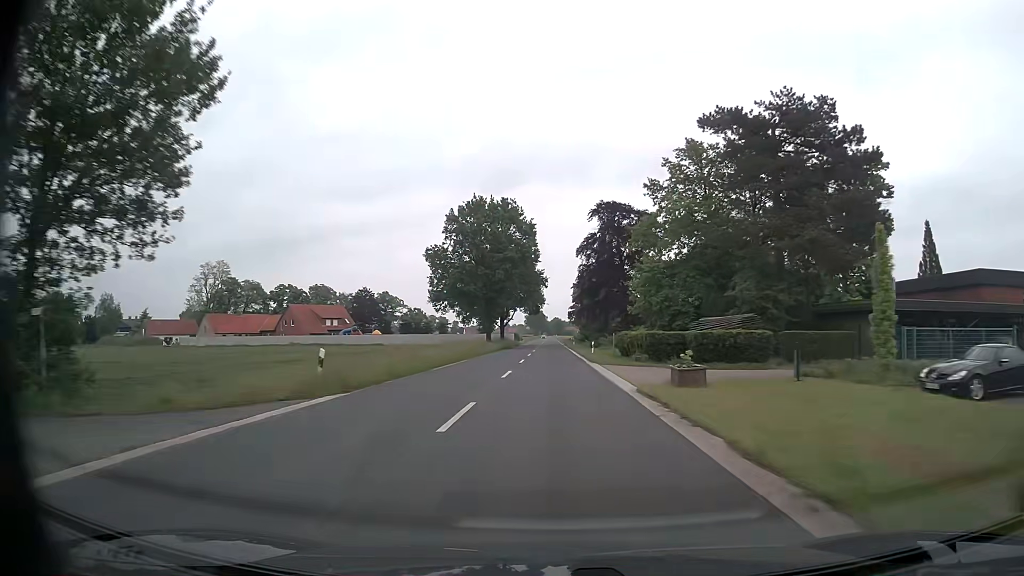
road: secondary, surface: asphalt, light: Day
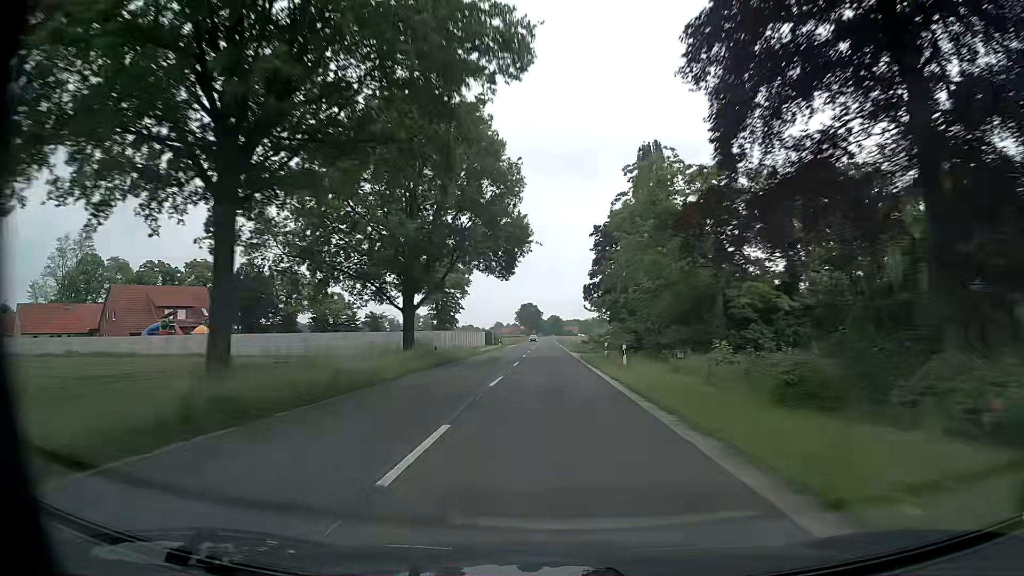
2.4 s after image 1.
(0.0, +63.7) m; +1°
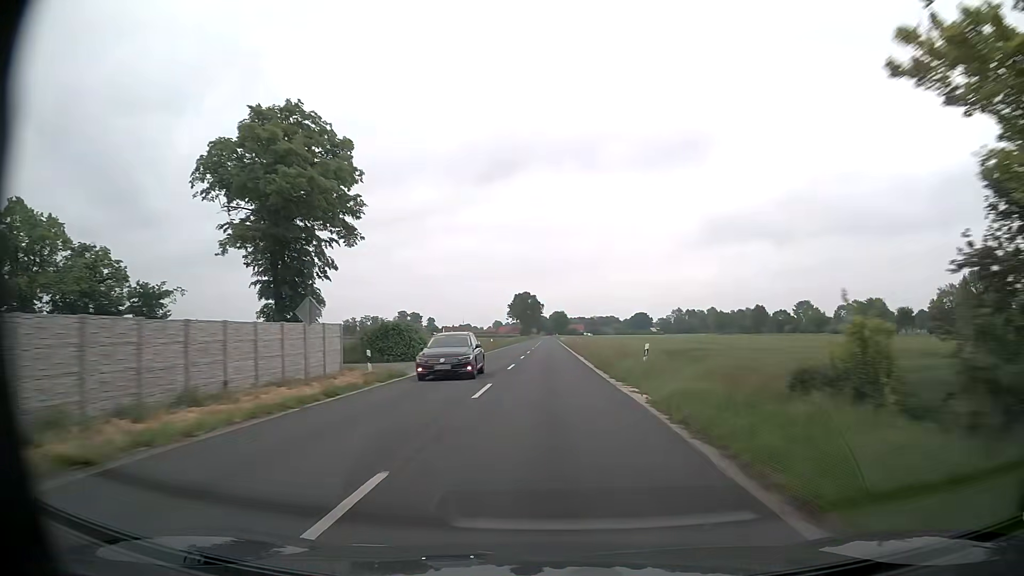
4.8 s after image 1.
(-0.4, +63.7) m; -1°
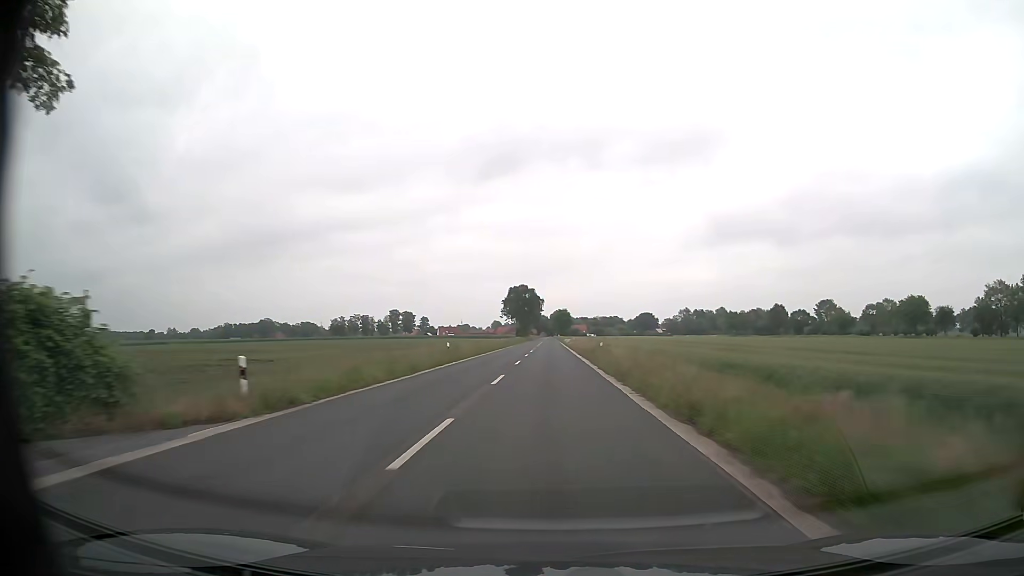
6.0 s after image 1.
(+0.1, +31.8) m; 0°
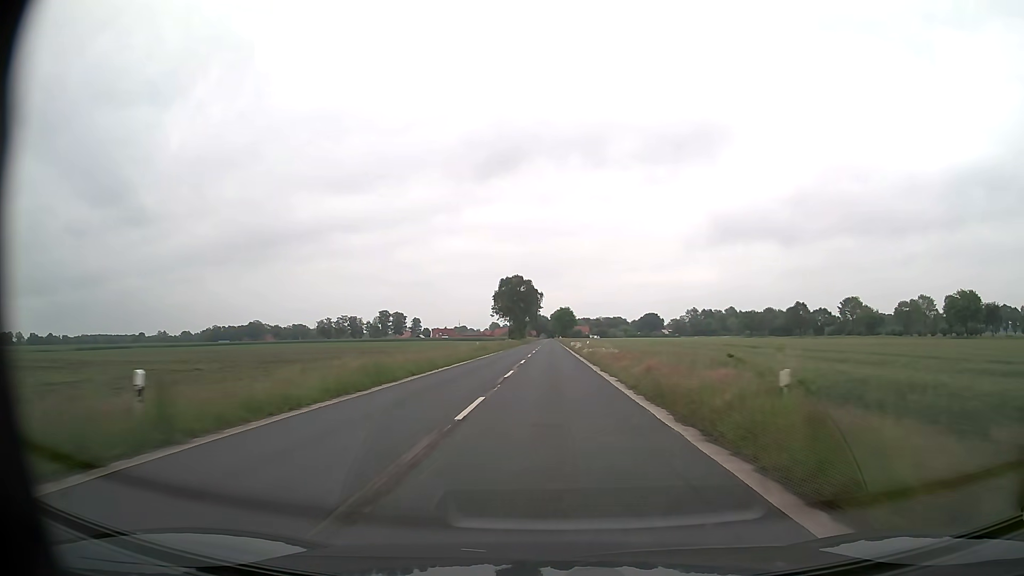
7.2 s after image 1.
(0.0, +31.8) m; 0°
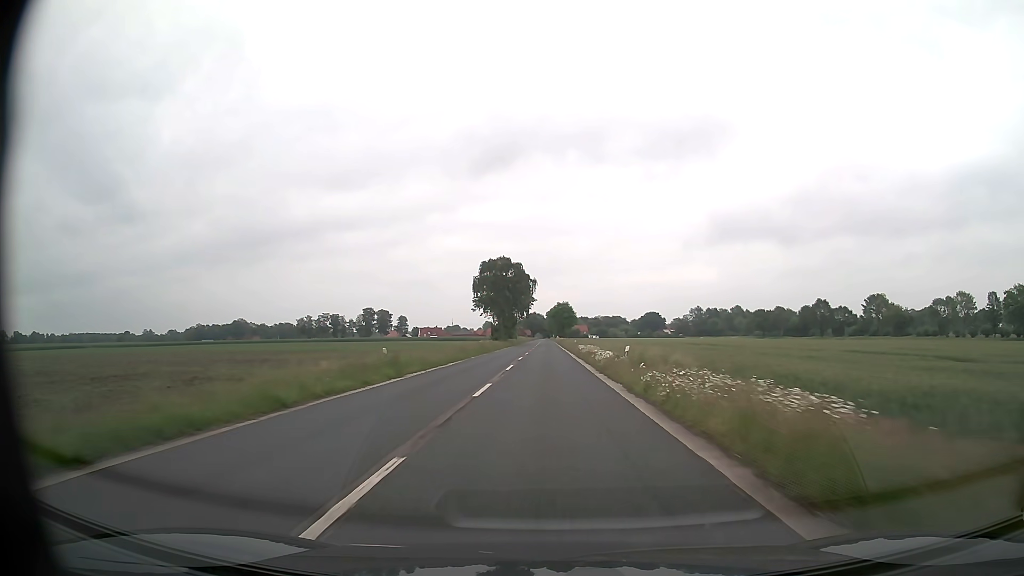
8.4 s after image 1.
(+0.1, +31.8) m; 0°
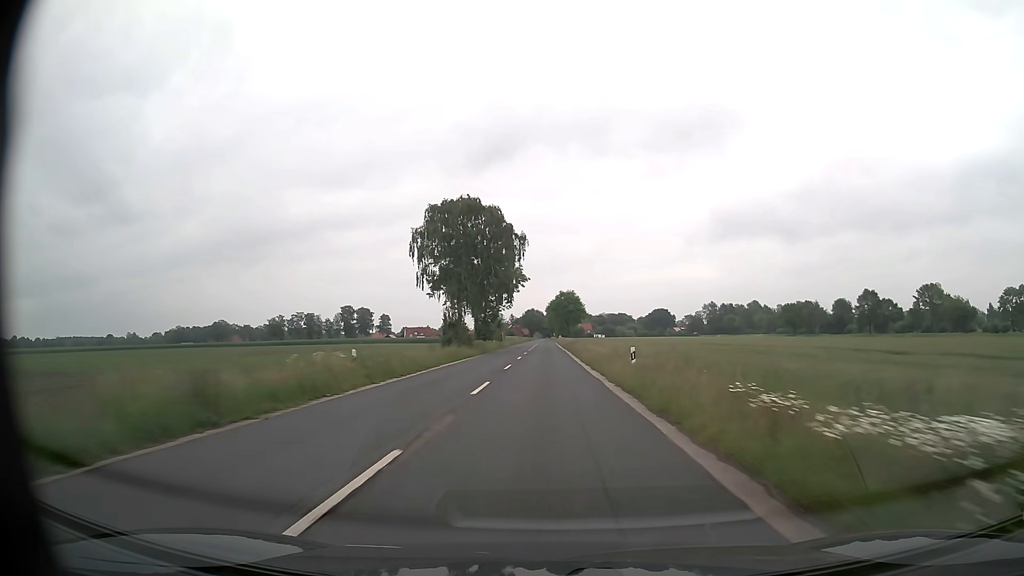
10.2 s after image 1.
(0.0, +47.6) m; 0°
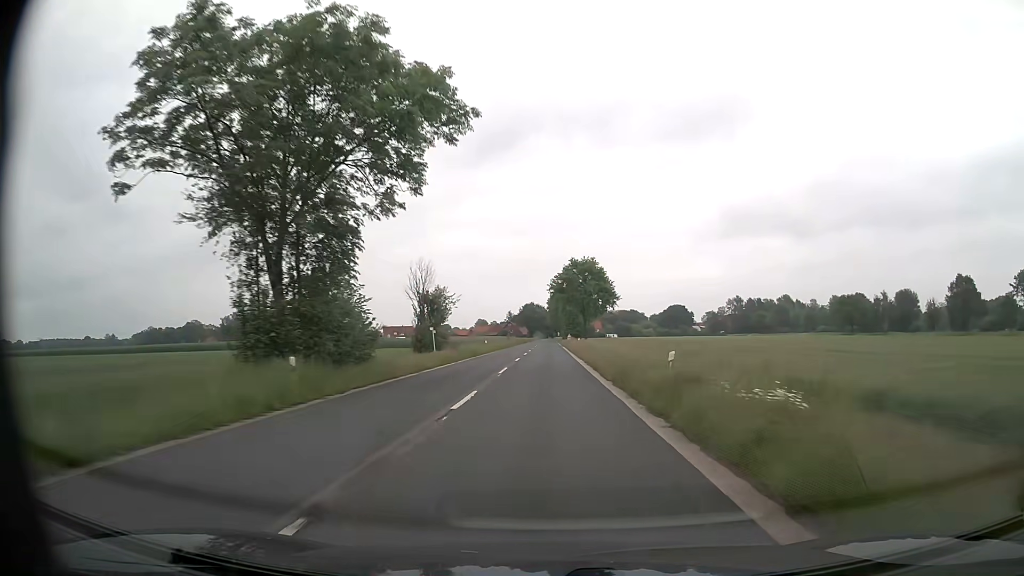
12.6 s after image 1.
(0.0, +63.3) m; 0°
(0, +10) (0, +20) (0, +30) (0, +40) (0, +50) (0, +60) (0, +70) (0, +80) (0, +90) (0, +100) m
